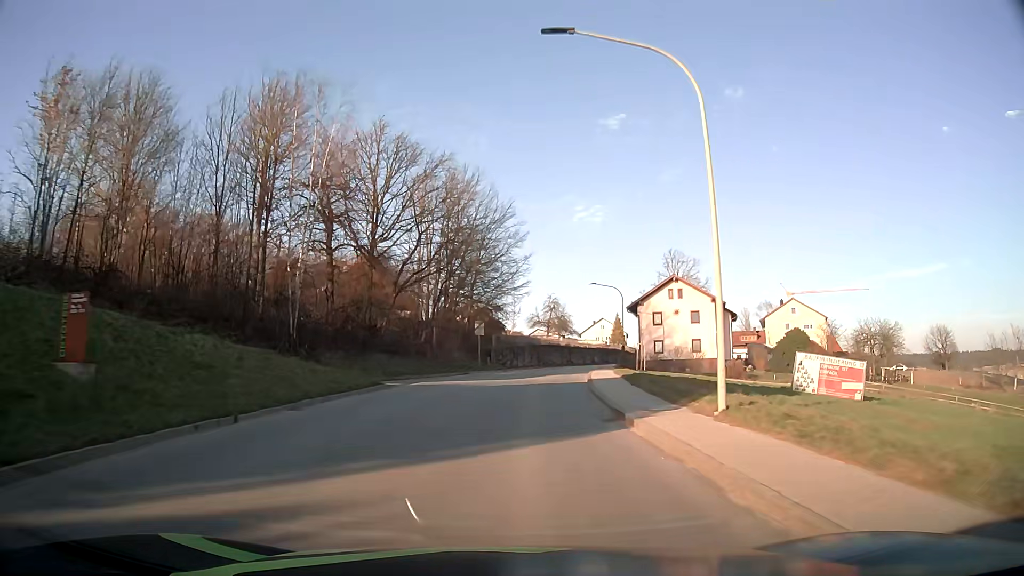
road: tertiary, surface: asphalt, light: Day
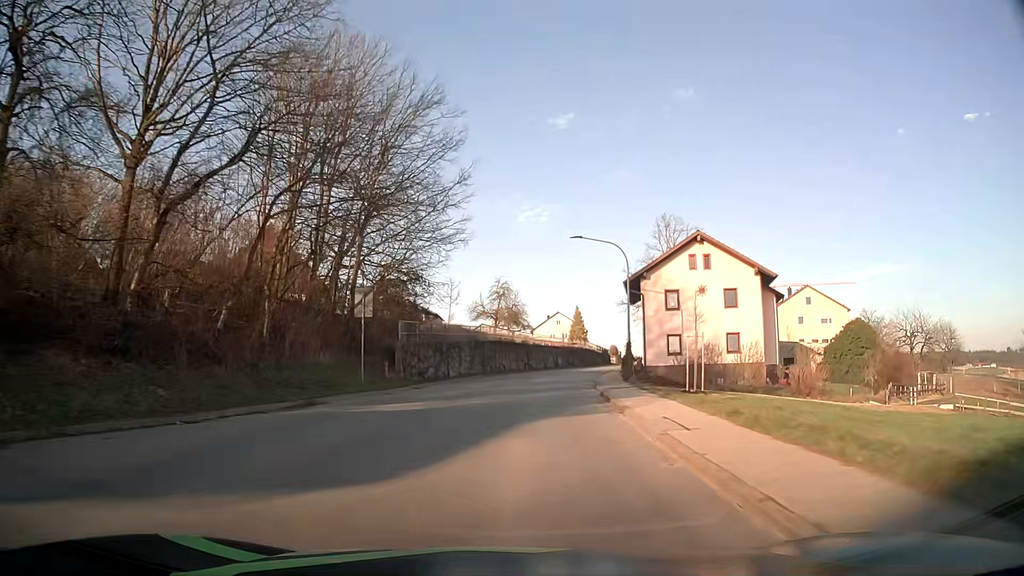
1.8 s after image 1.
(+1.0, +24.5) m; +4°
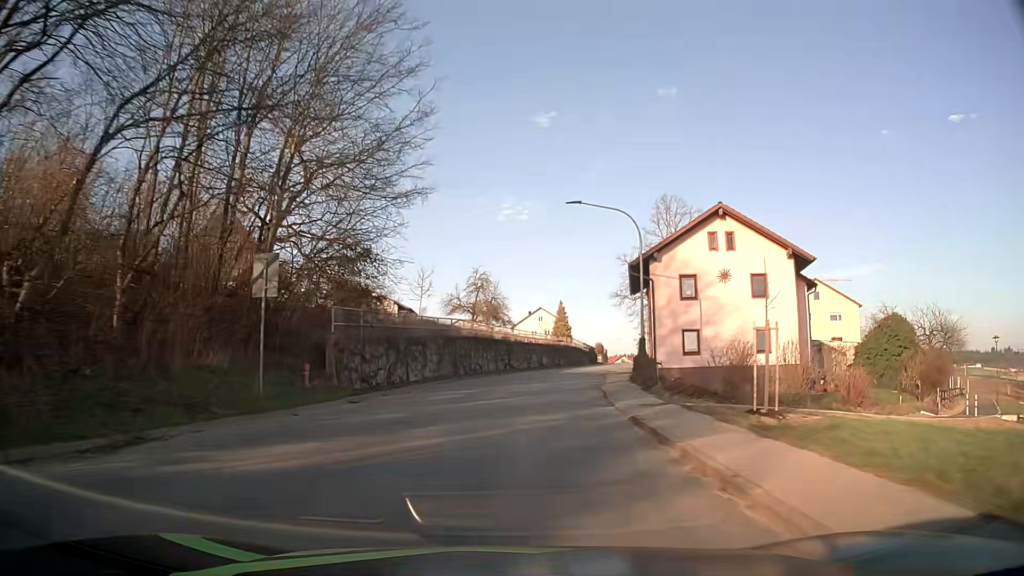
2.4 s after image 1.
(+0.1, +8.1) m; +2°
(0, +10) (+1, +20) (+2, +30) (+3, +40) (+5, +50) (+8, +59) (+10, +69) (+13, +79) (+15, +88) (+18, +98) m
